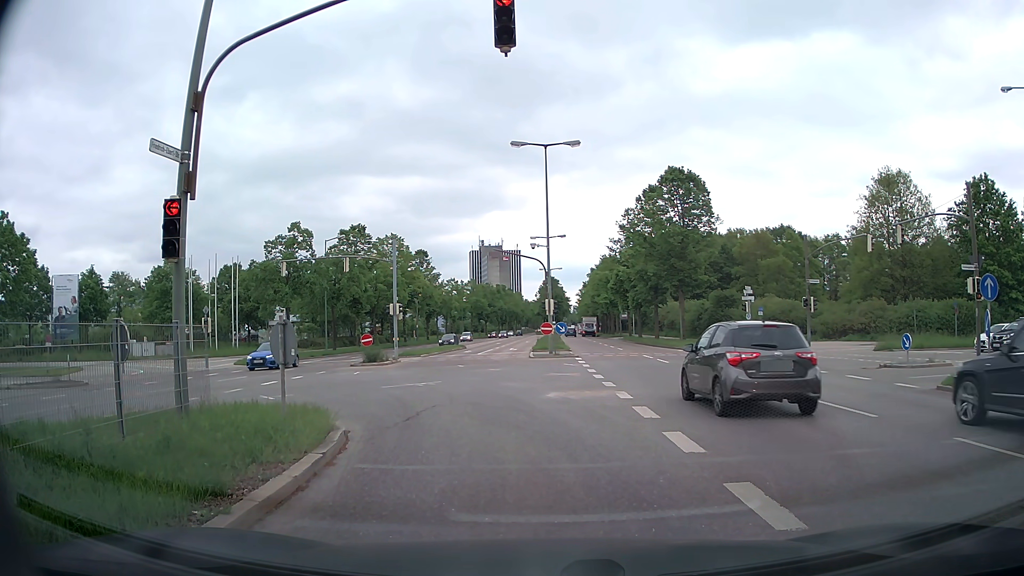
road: primary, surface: asphalt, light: Day
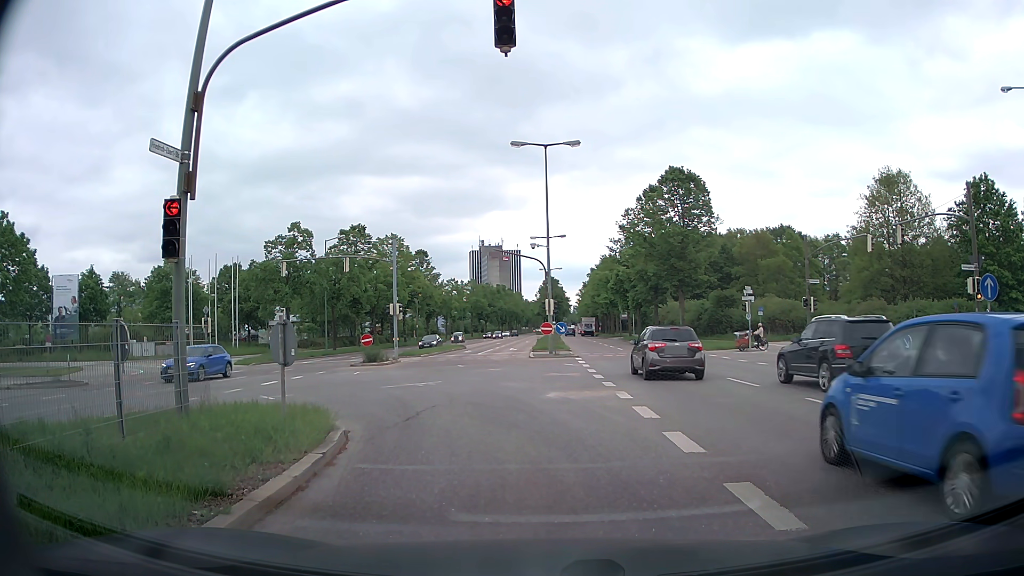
(0.0, 0.0) m; 0°
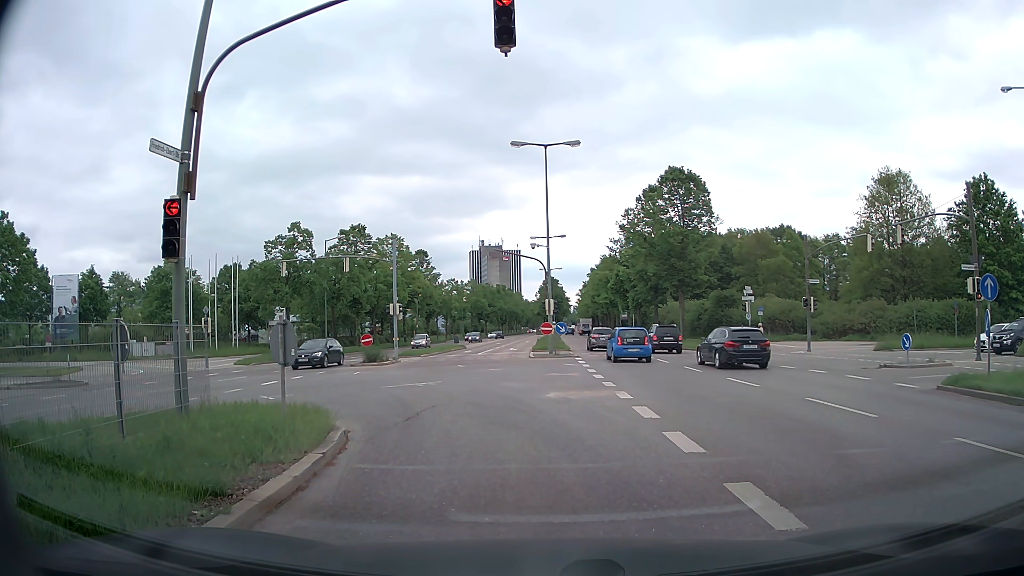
(0.0, 0.0) m; 0°
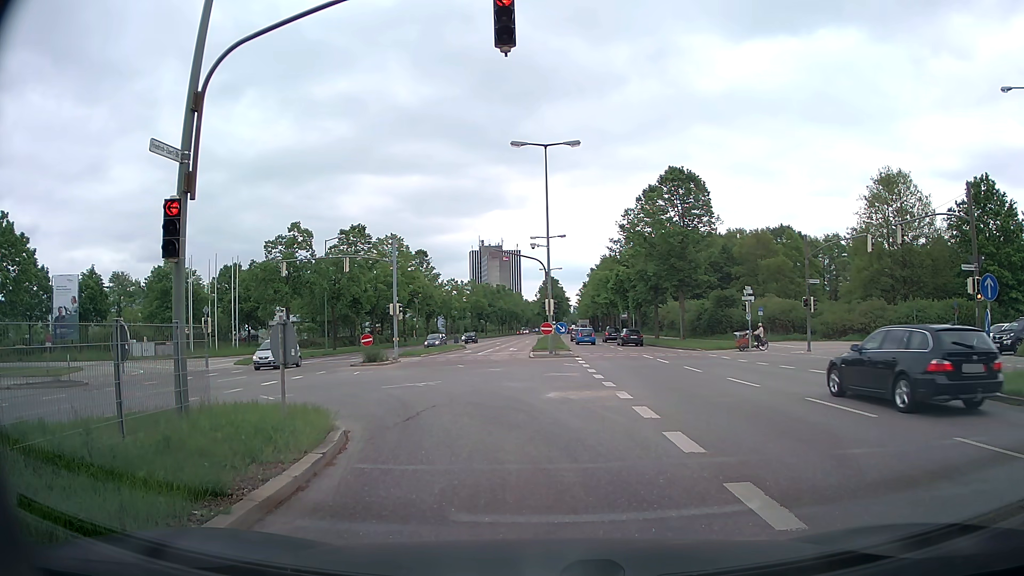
(0.0, 0.0) m; 0°
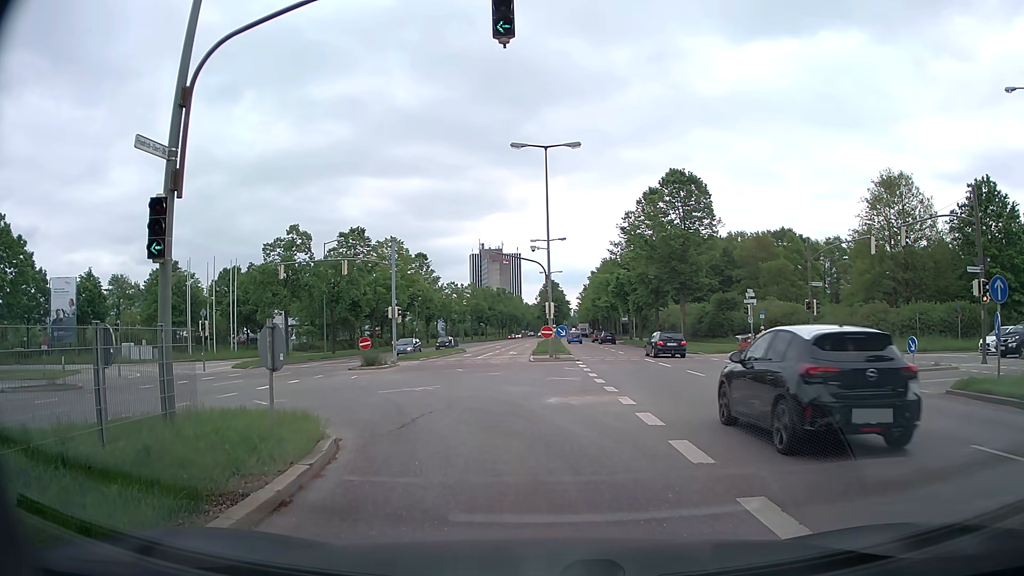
(0.0, +0.4) m; 0°
